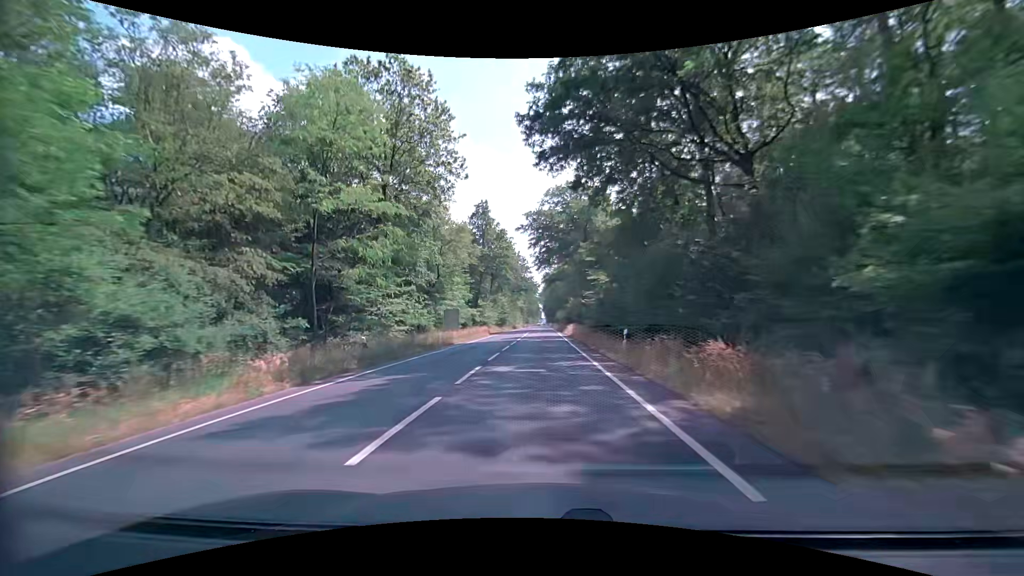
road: primary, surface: asphalt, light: Day
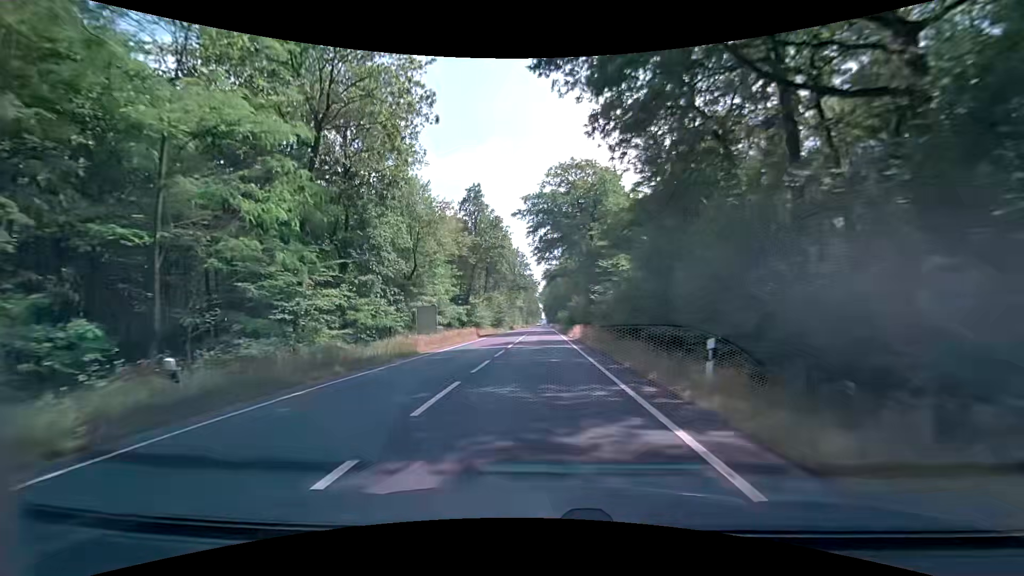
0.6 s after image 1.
(-0.1, +10.0) m; -1°
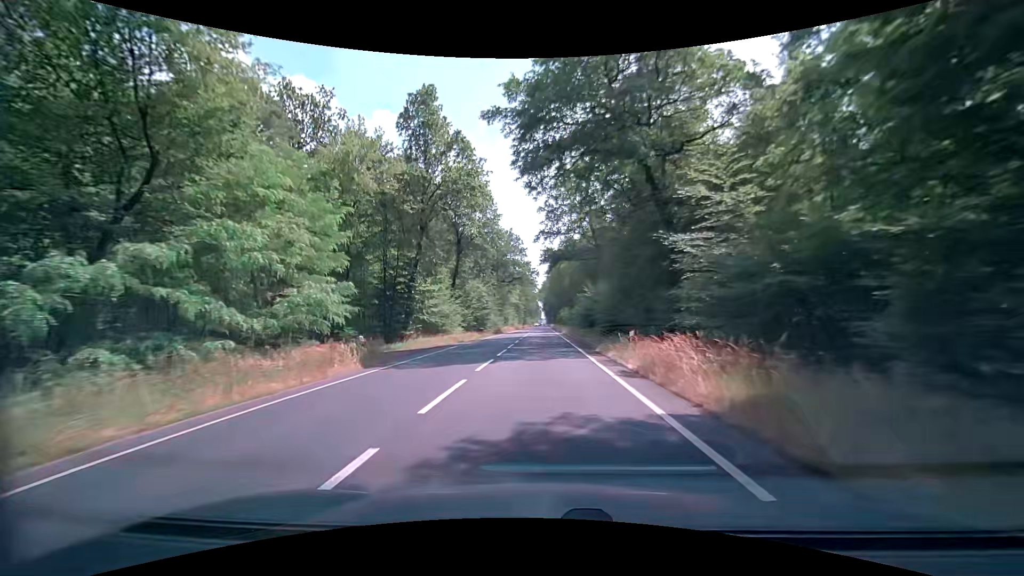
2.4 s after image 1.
(+0.4, +30.3) m; 0°
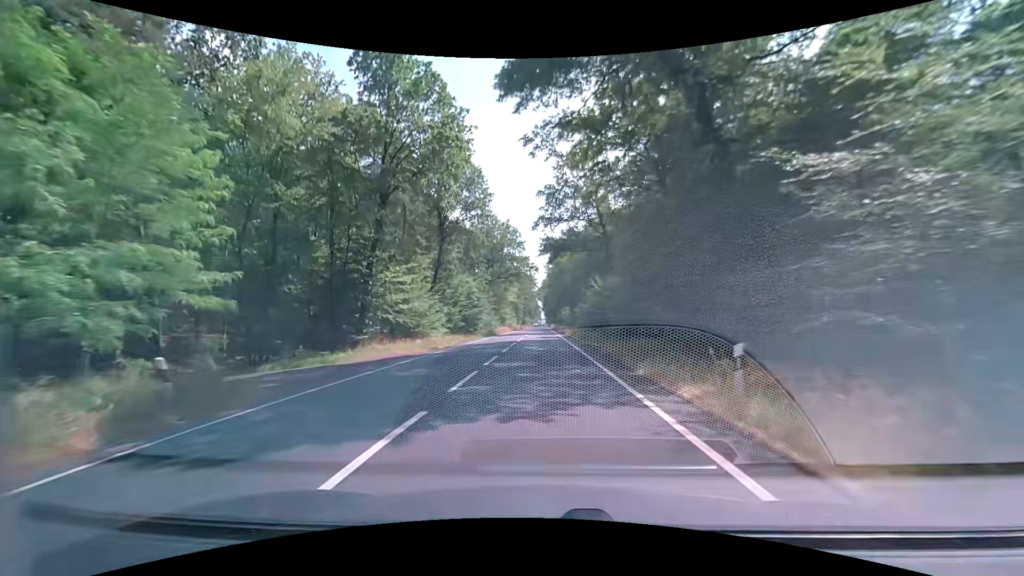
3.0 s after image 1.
(+0.1, +10.1) m; 0°
(0, +10) (0, +20) (0, +30) (0, +40) (0, +50) (0, +60) (0, +70) (0, +80) (0, +90) (+1, +100) m
